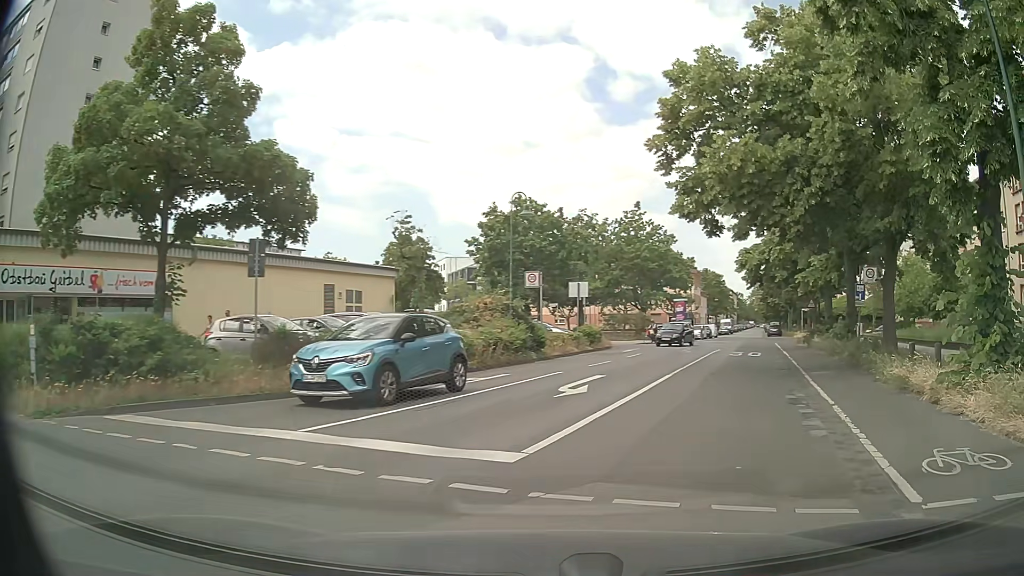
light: Day
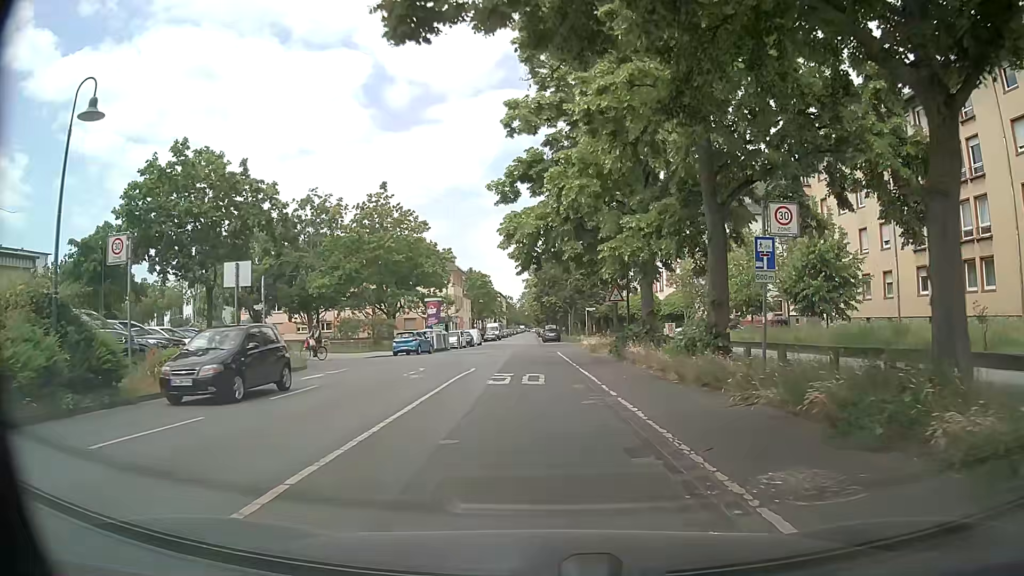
(+3.7, +14.2) m; +20°
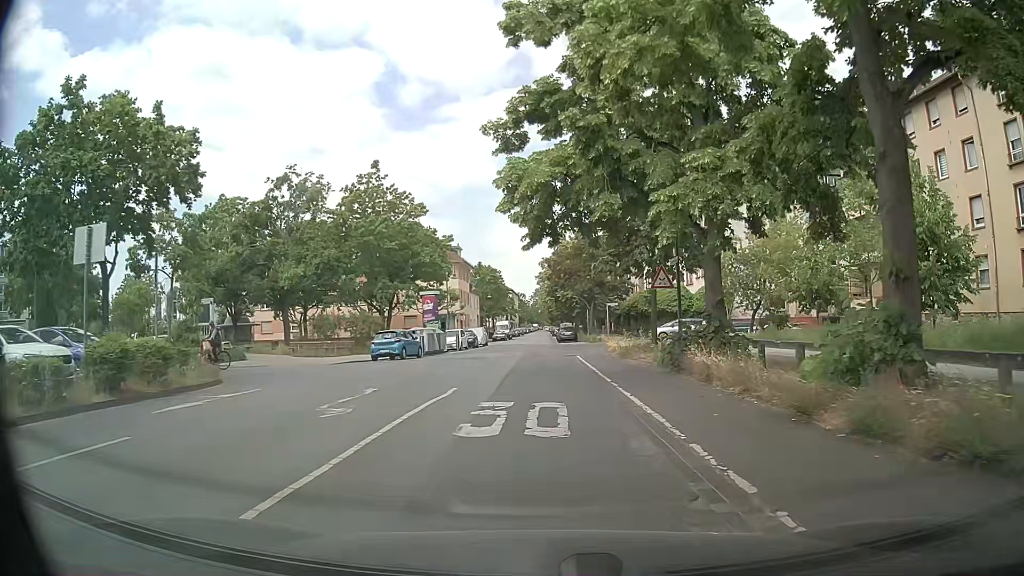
(-0.2, +8.5) m; -2°
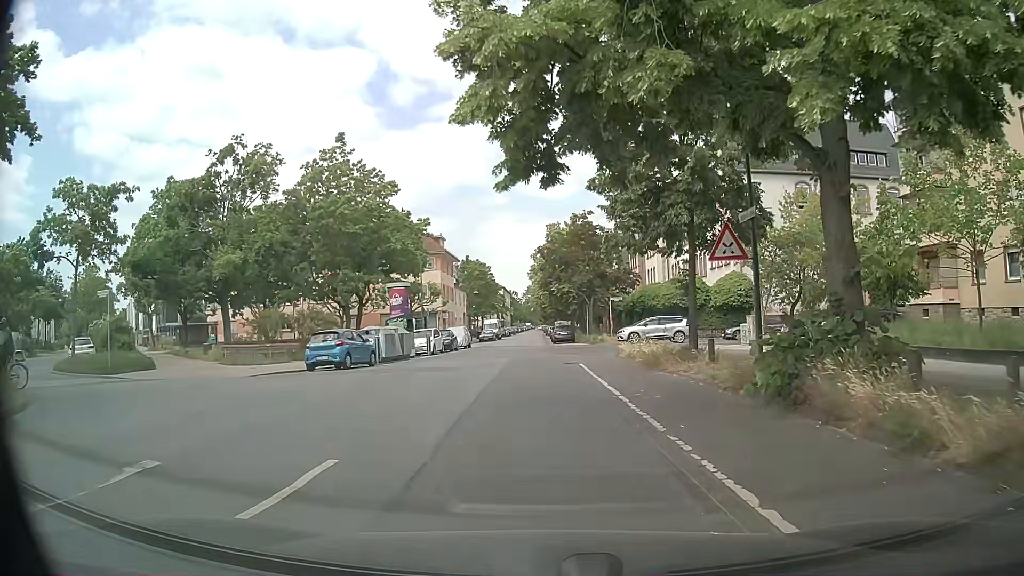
(+0.1, +8.5) m; +2°
